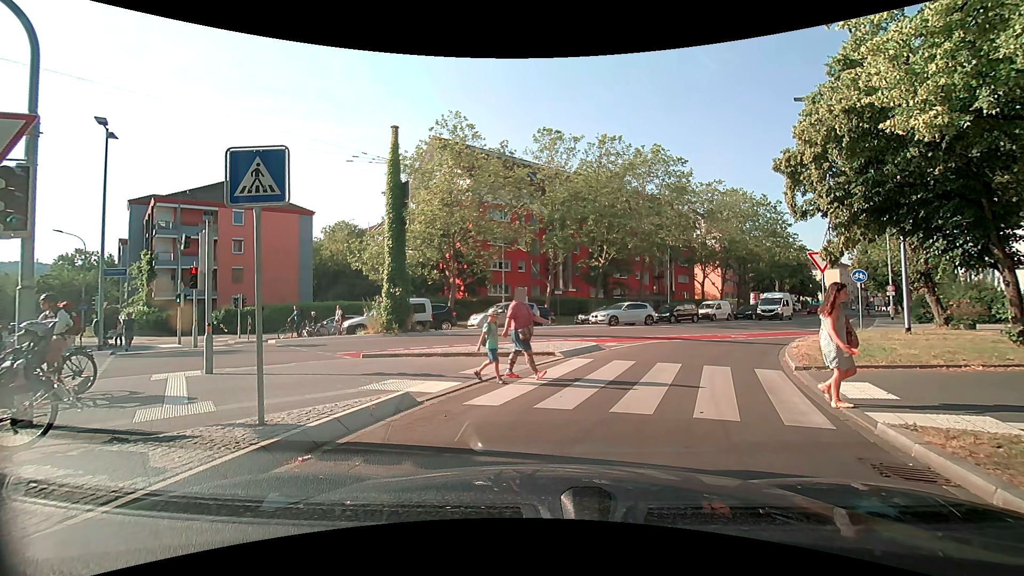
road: secondary_link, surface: asphalt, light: Day
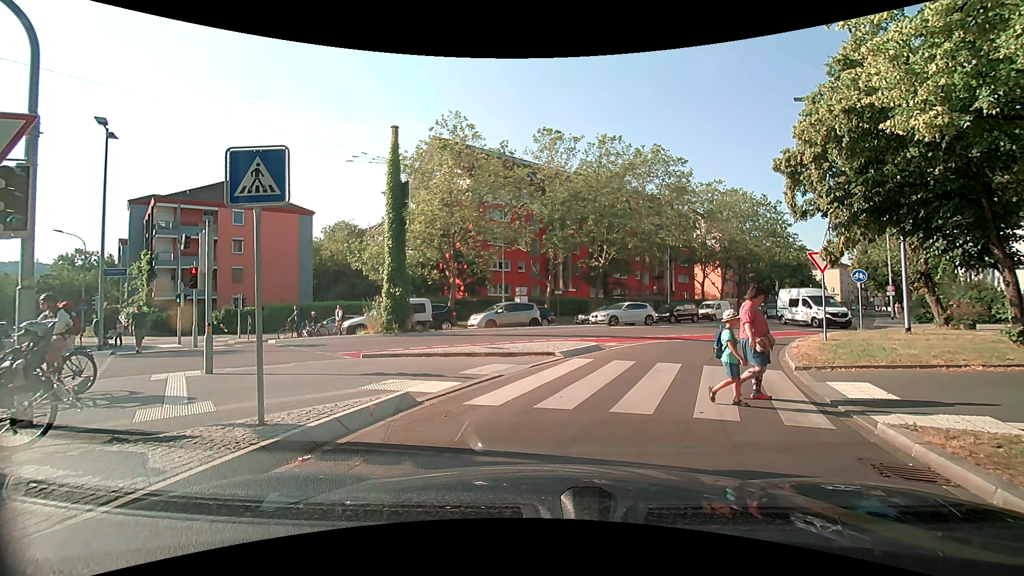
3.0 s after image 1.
(0.0, 0.0) m; 0°
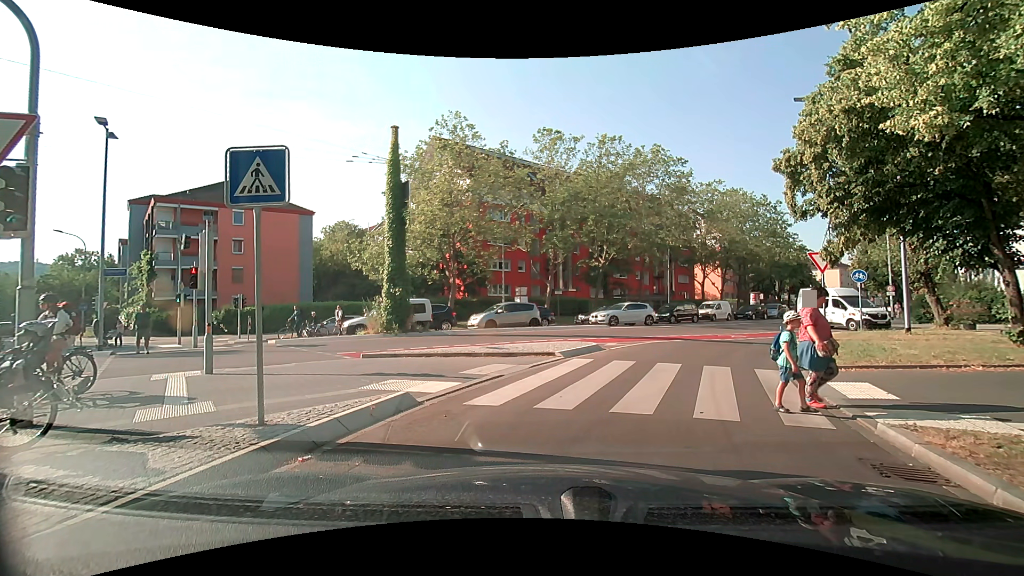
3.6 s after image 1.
(0.0, 0.0) m; 0°
